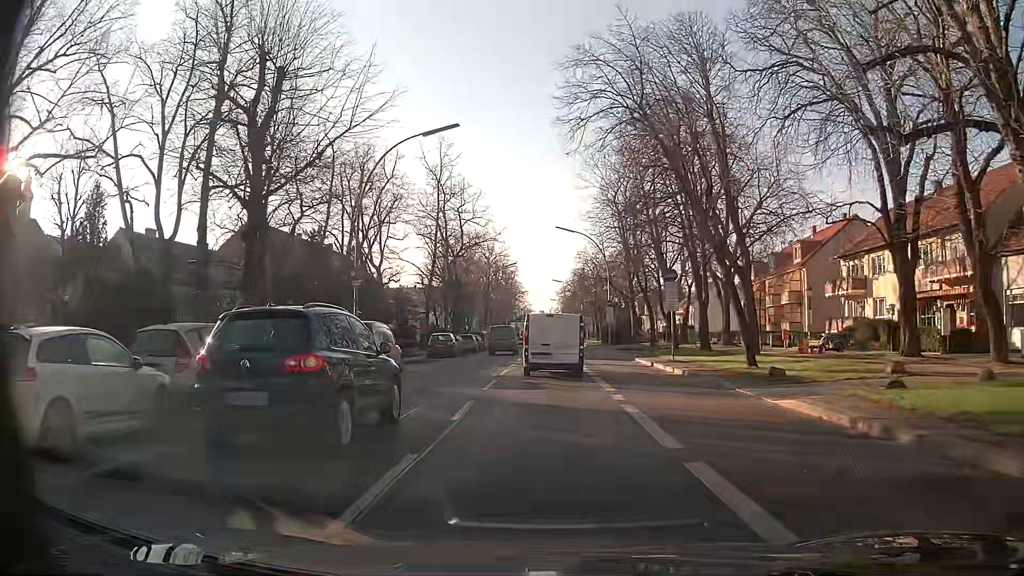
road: primary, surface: asphalt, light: Day
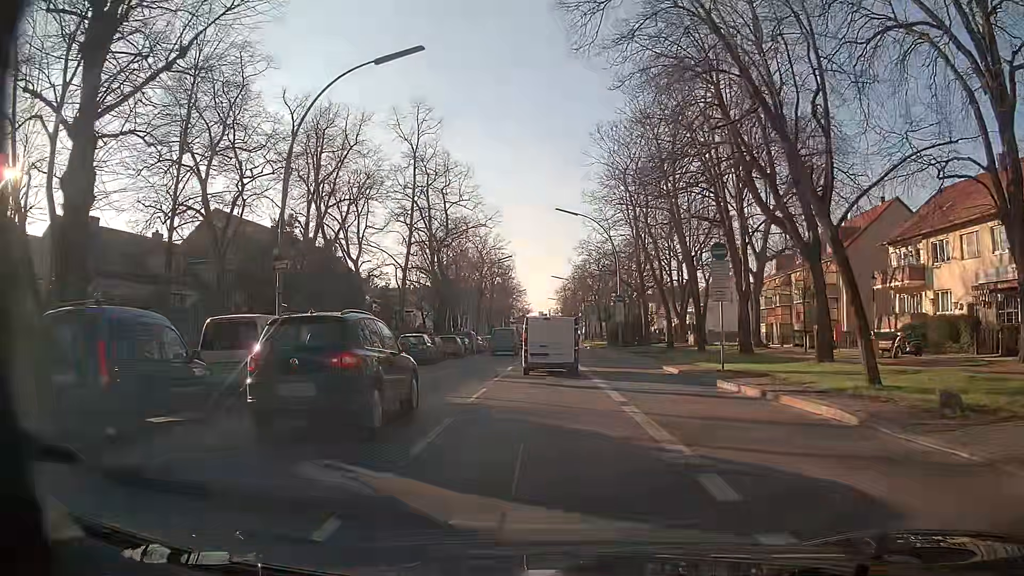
(+0.1, +8.8) m; +1°
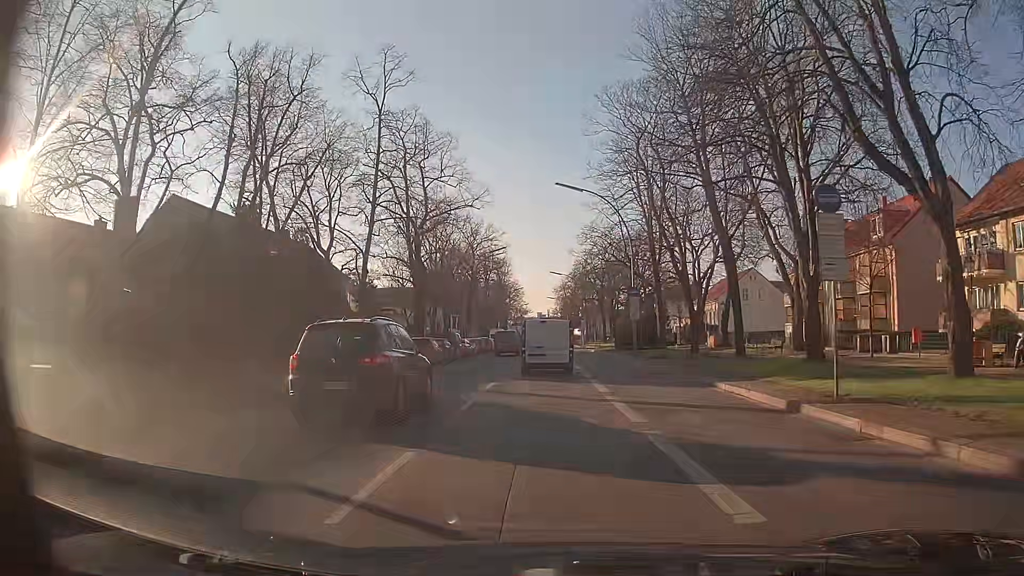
(0.0, +8.9) m; +1°
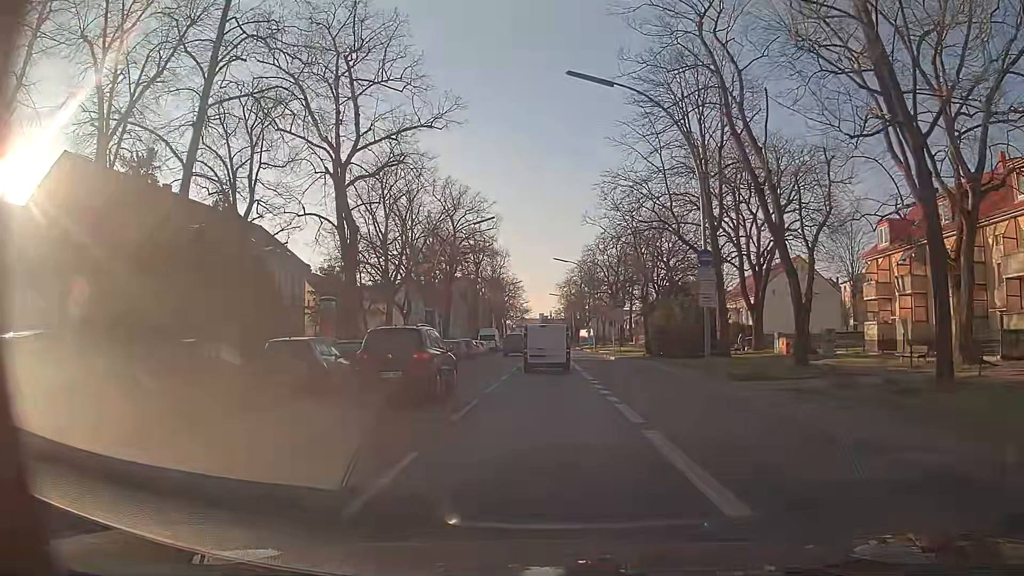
(-0.2, +17.9) m; -1°
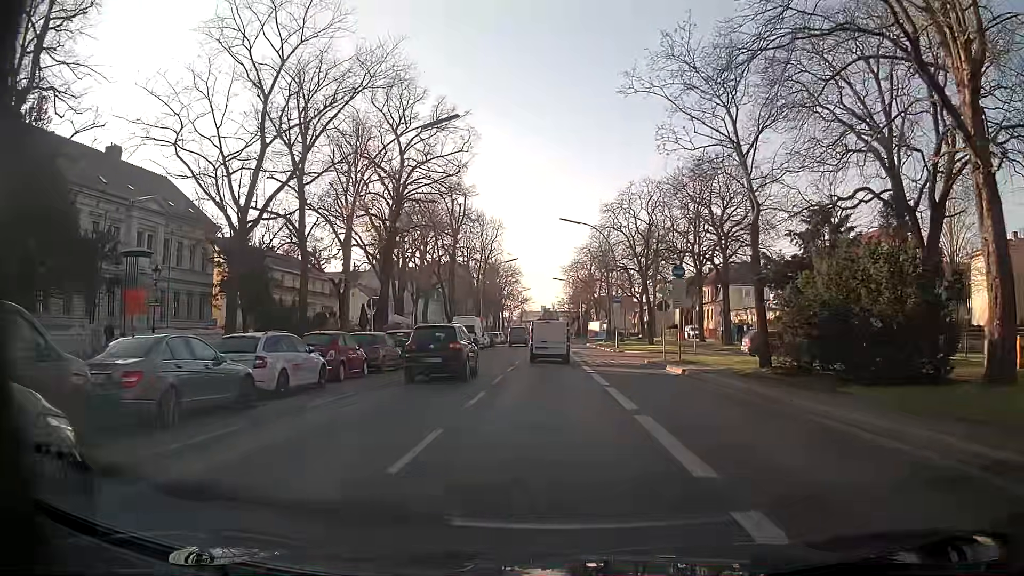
(+0.2, +22.9) m; -1°
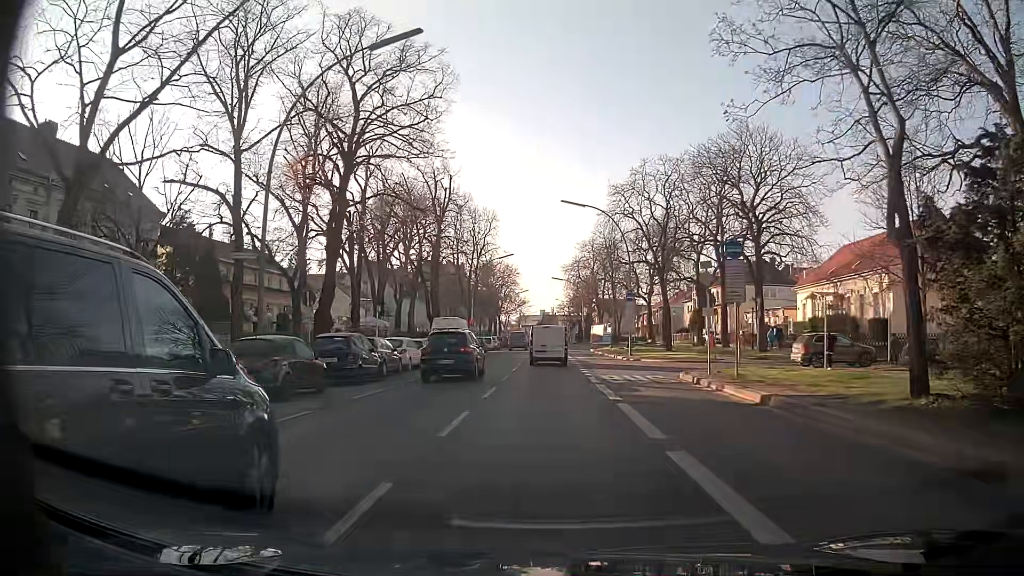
(+0.1, +9.0) m; 0°
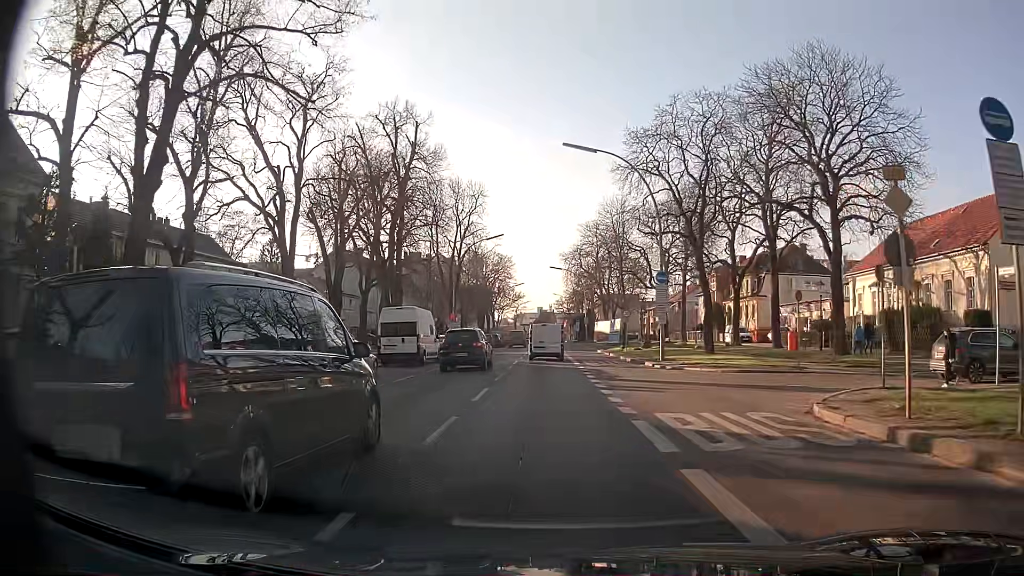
(+0.3, +13.3) m; +1°
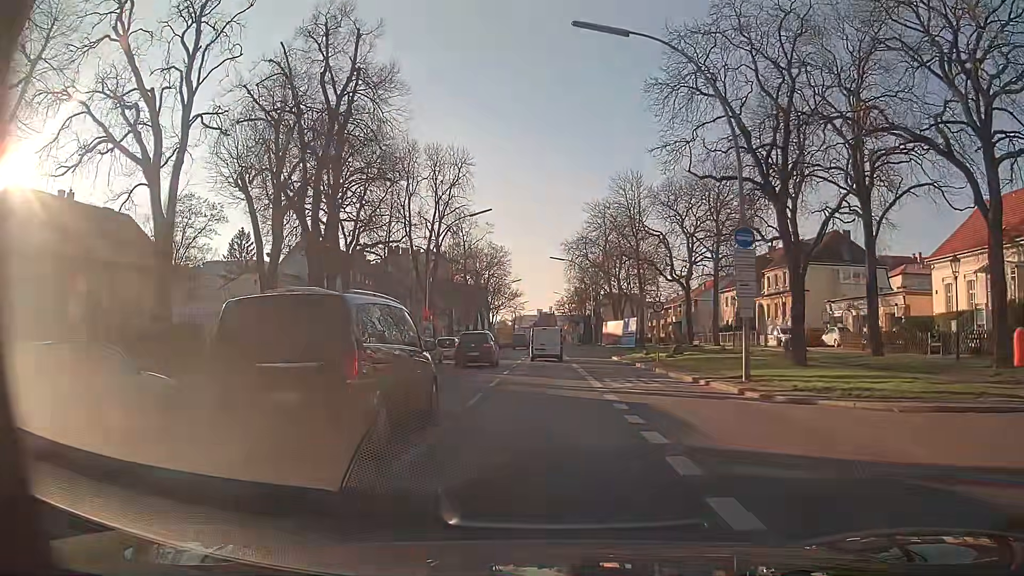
(0.0, +13.5) m; 0°
(0, +10) (0, +20) (0, +30) (0, +40) (0, +50) (0, +60) (0, +70) (0, +80) (0, +90) (0, +100) m
